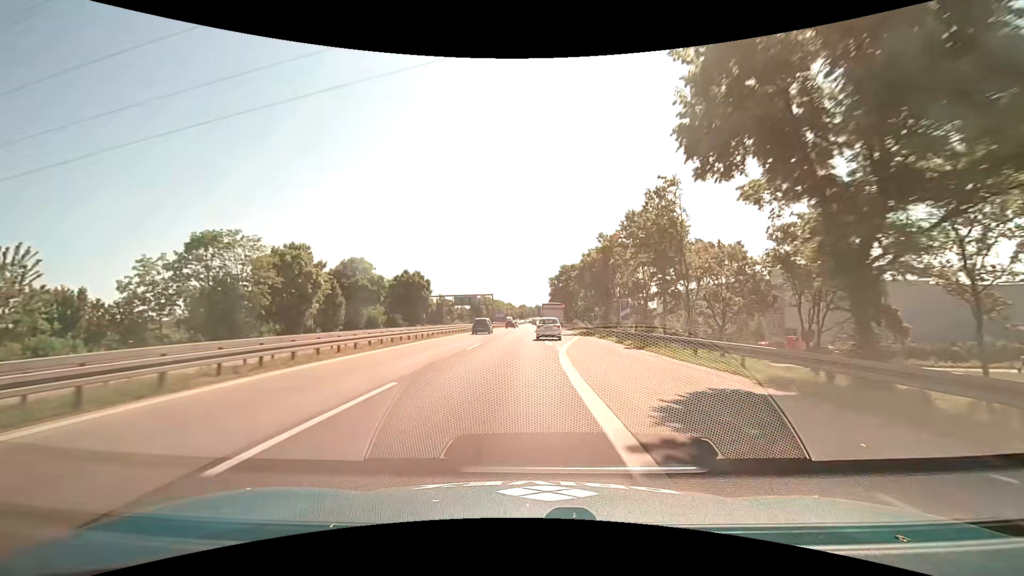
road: motorway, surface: asphalt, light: Day
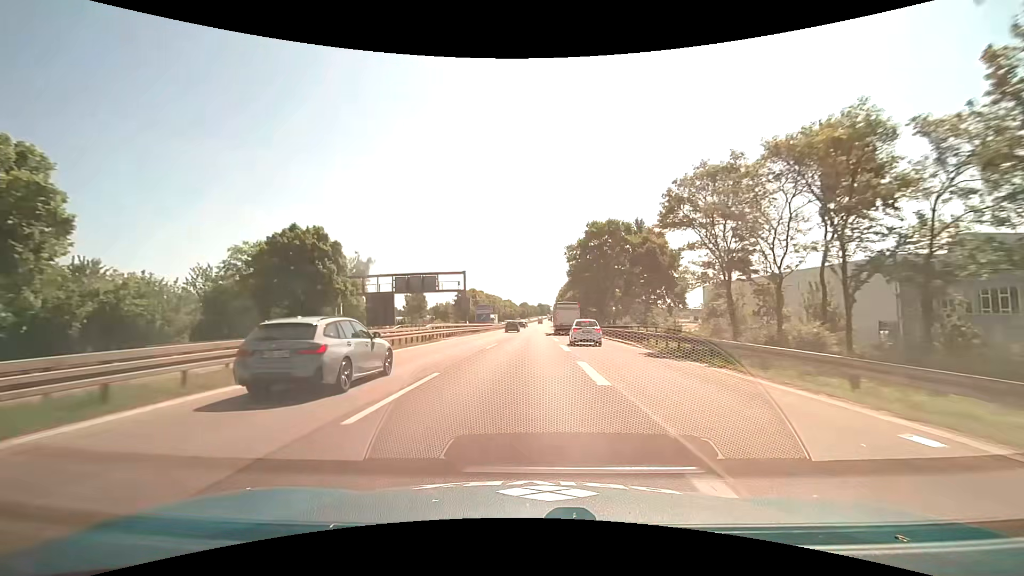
(-0.3, +52.3) m; 0°
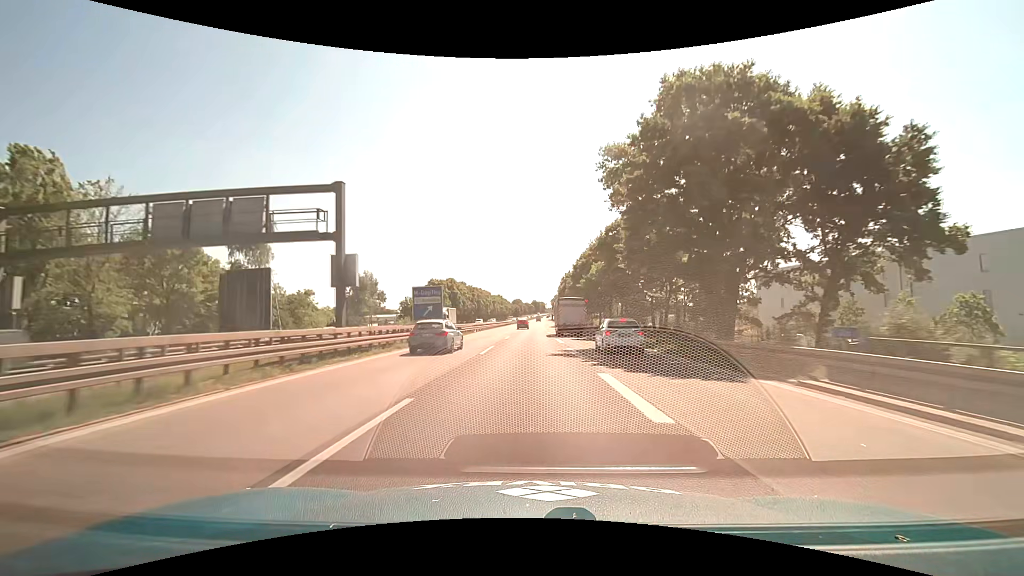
(+0.2, +40.0) m; +1°
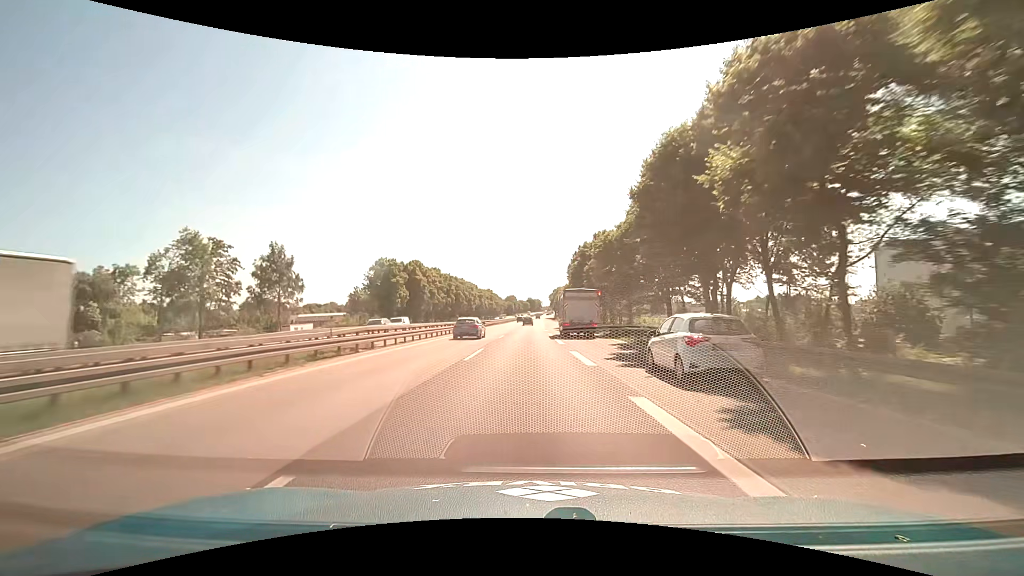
(+0.1, +40.6) m; 0°
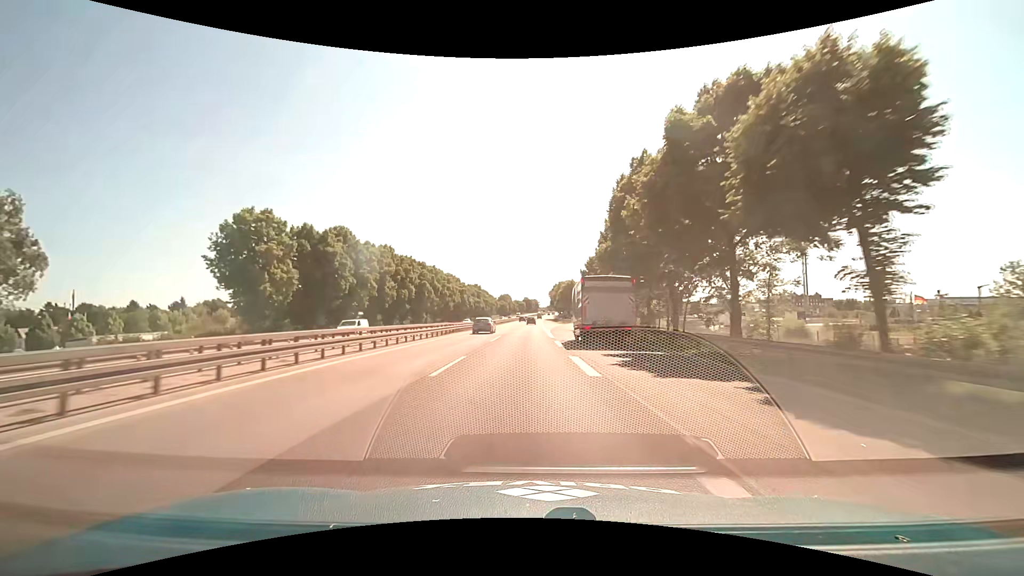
(+0.4, +41.1) m; +1°
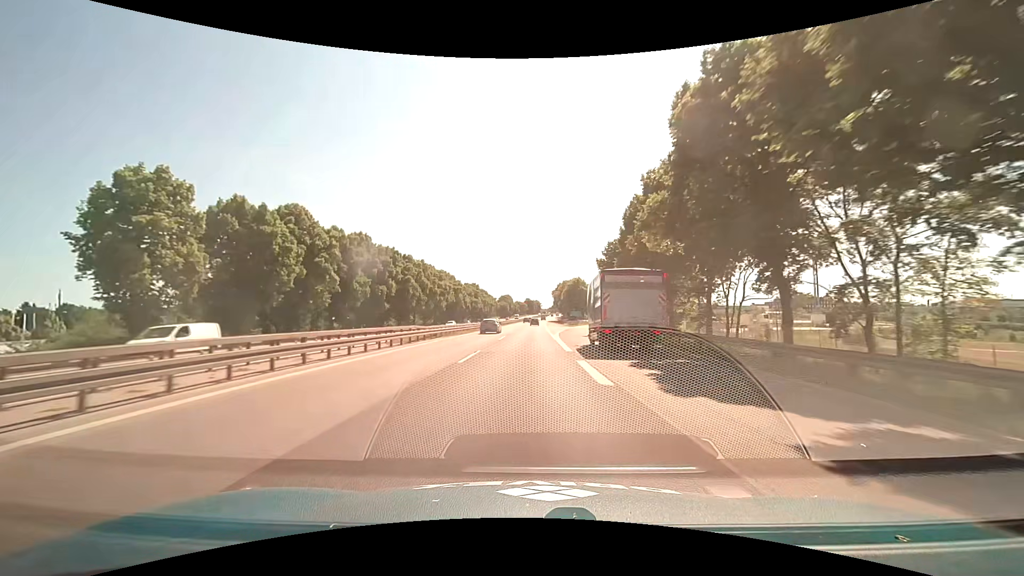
(0.0, +13.8) m; 0°
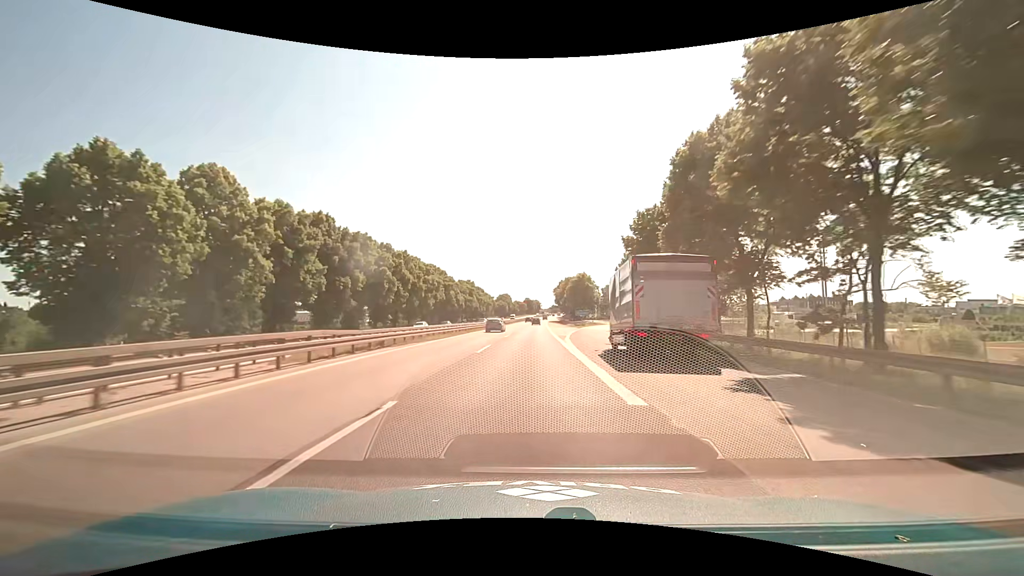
(0.0, +13.8) m; 0°
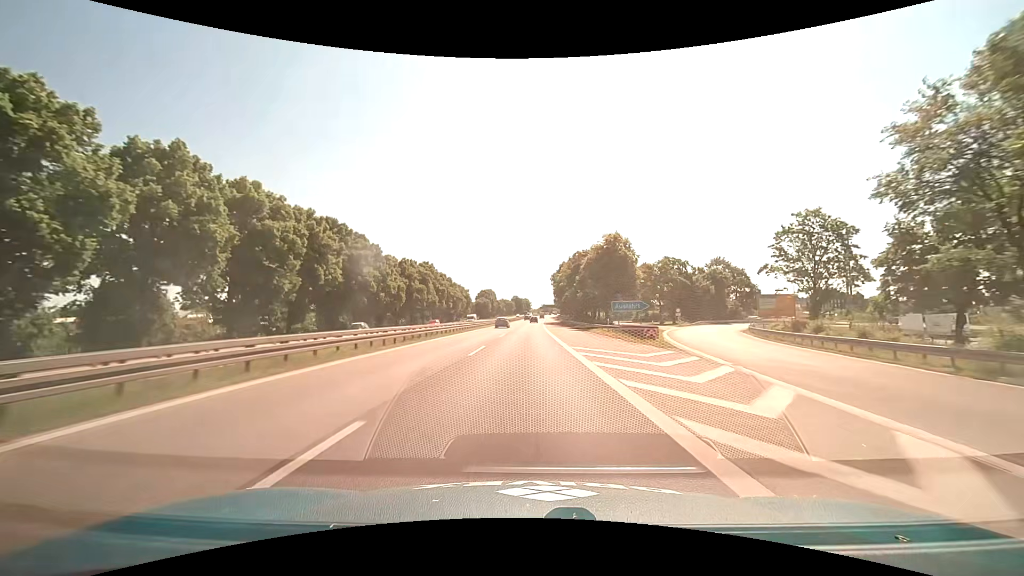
(+0.7, +55.7) m; +1°
(0, +10) (0, +20) (0, +30) (0, +40) (0, +50) (0, +60) (+1, +70) (+1, +80) (+1, +90) (+1, +100) m
